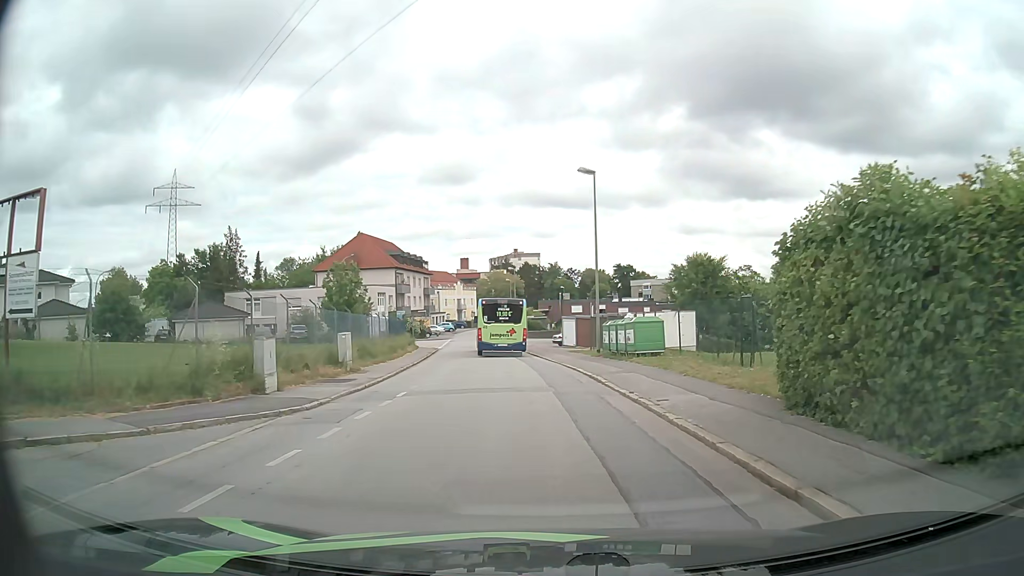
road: residential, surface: asphalt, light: Day
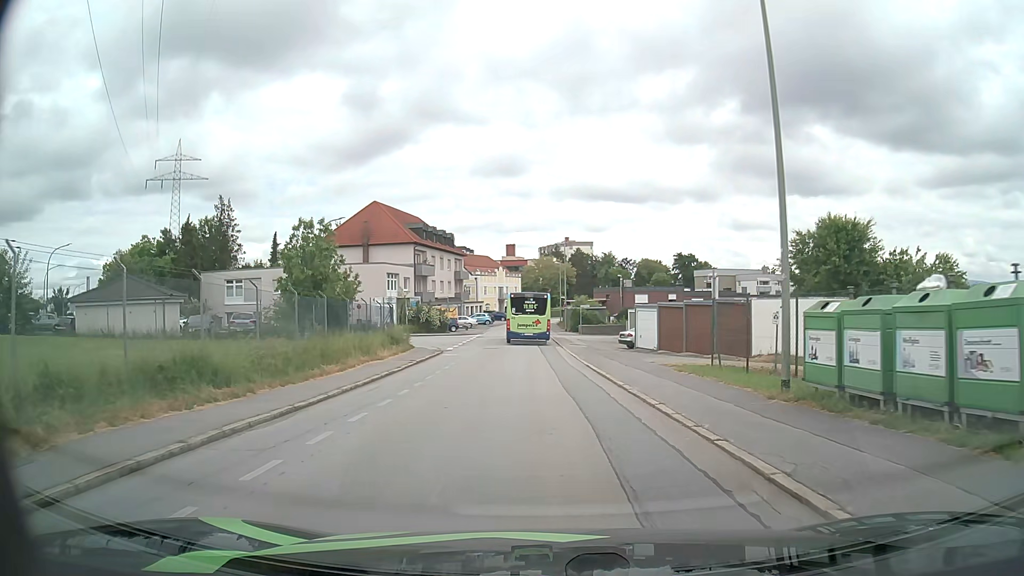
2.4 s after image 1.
(-0.6, +19.0) m; -4°
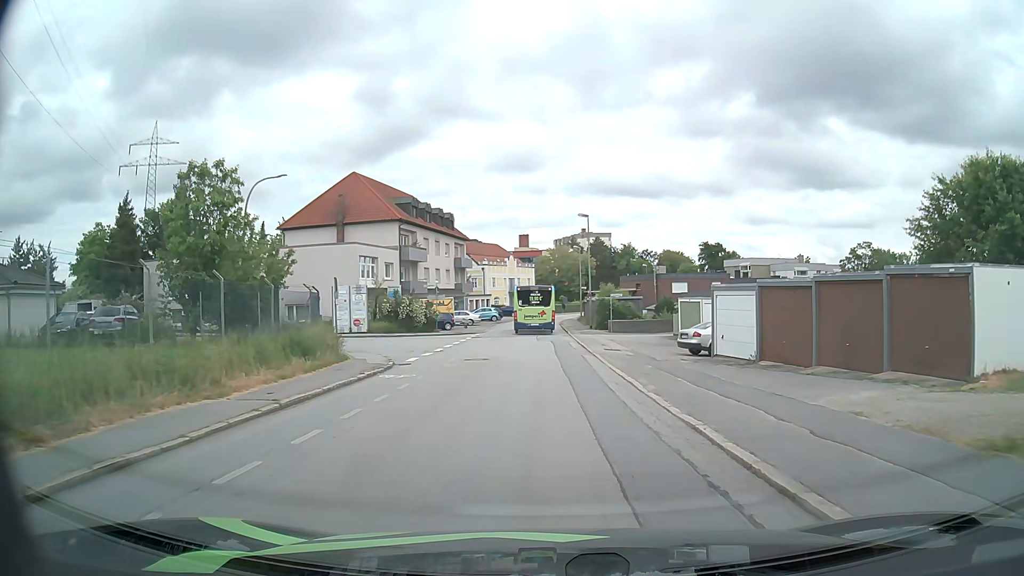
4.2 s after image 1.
(-0.2, +14.3) m; -1°
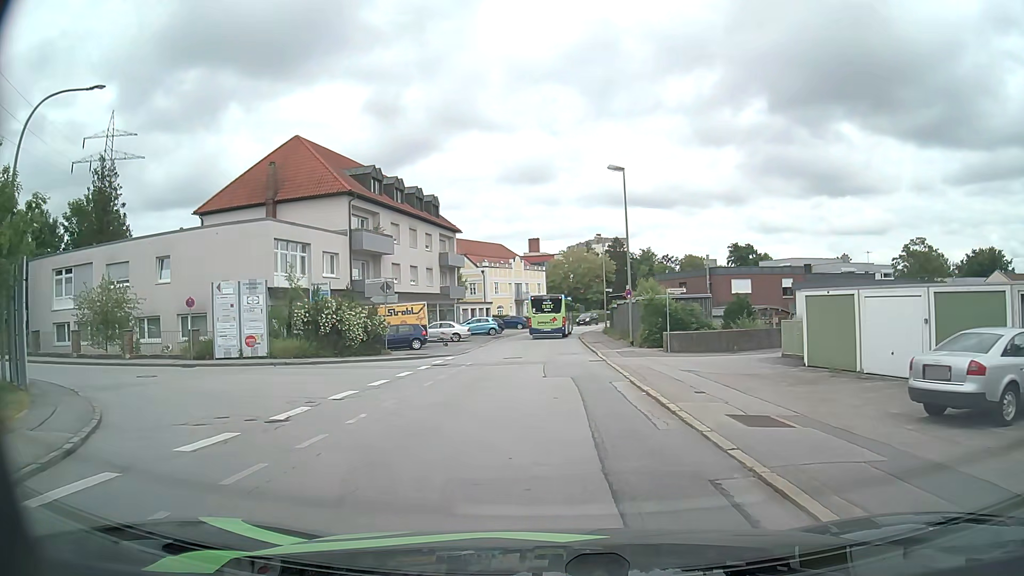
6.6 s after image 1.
(-0.1, +17.8) m; -1°
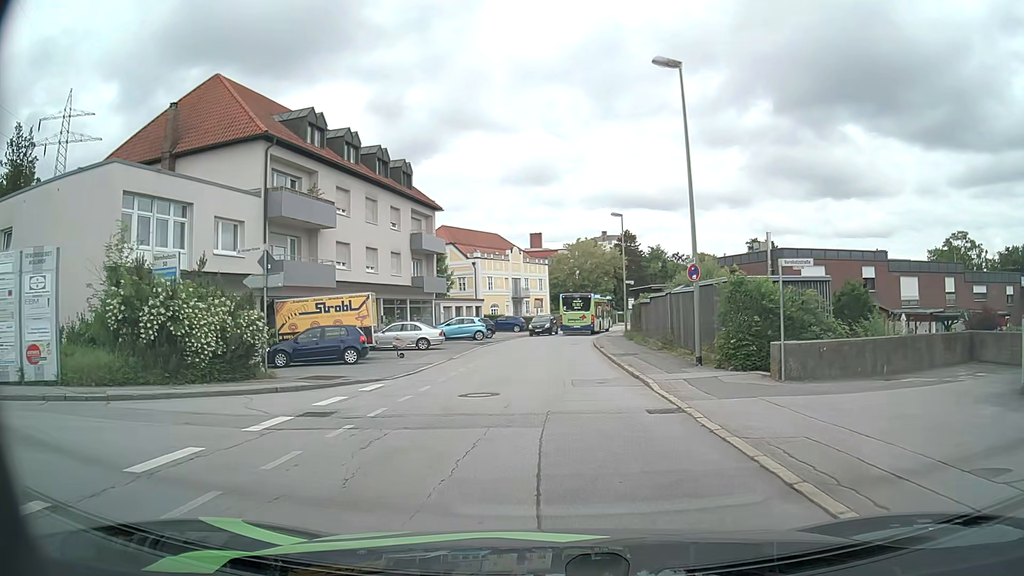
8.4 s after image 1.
(0.0, +13.2) m; 0°
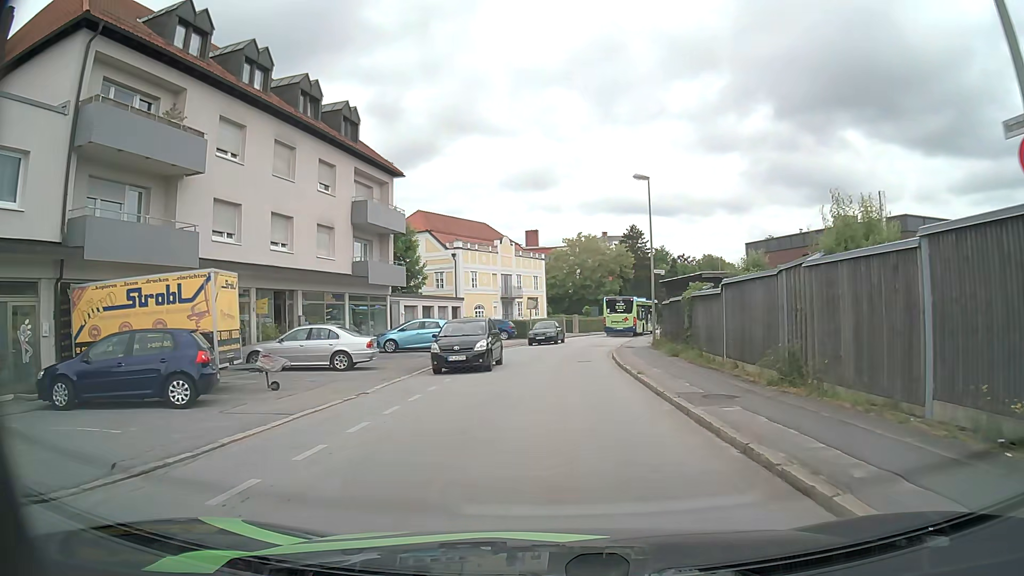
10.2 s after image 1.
(0.0, +13.3) m; 0°
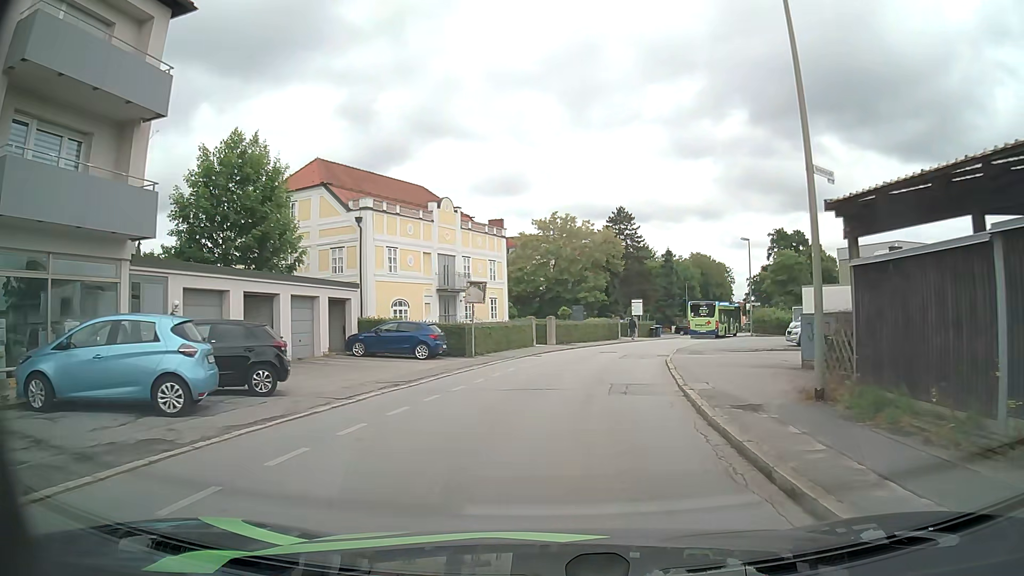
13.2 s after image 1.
(+0.4, +22.3) m; +3°
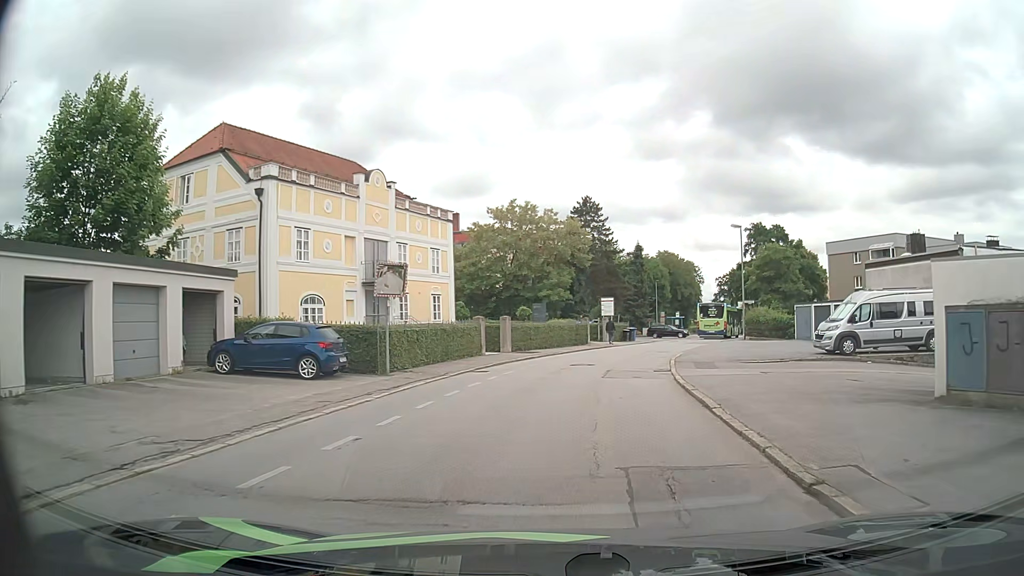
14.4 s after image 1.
(+0.2, +8.7) m; +3°
